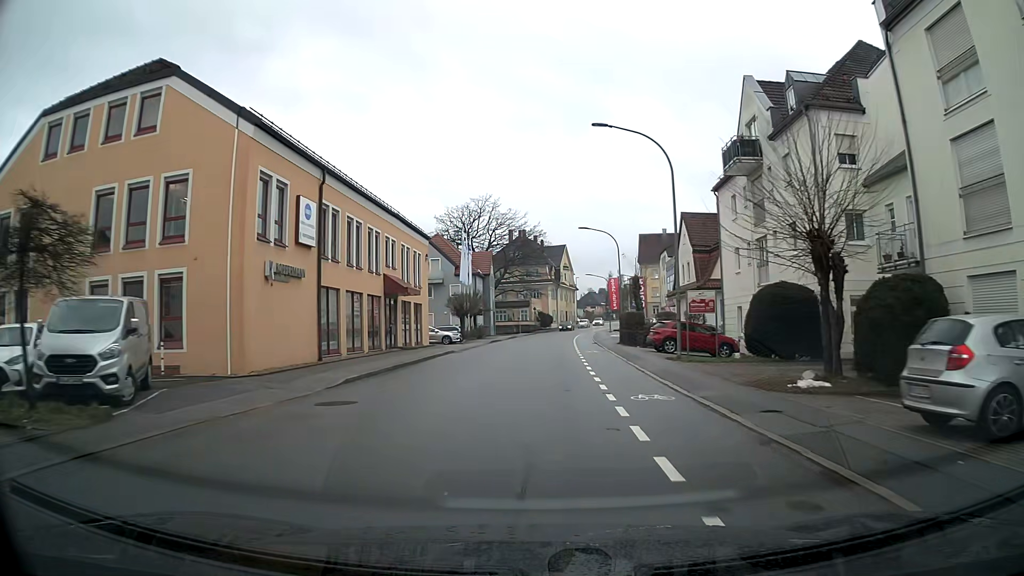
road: tertiary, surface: asphalt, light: Day
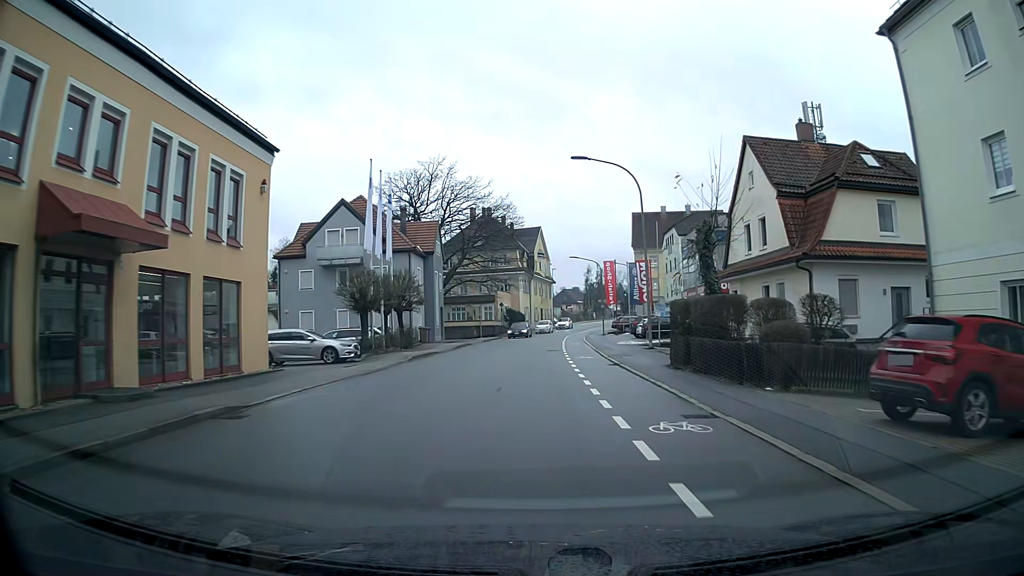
(+0.4, +23.4) m; +2°
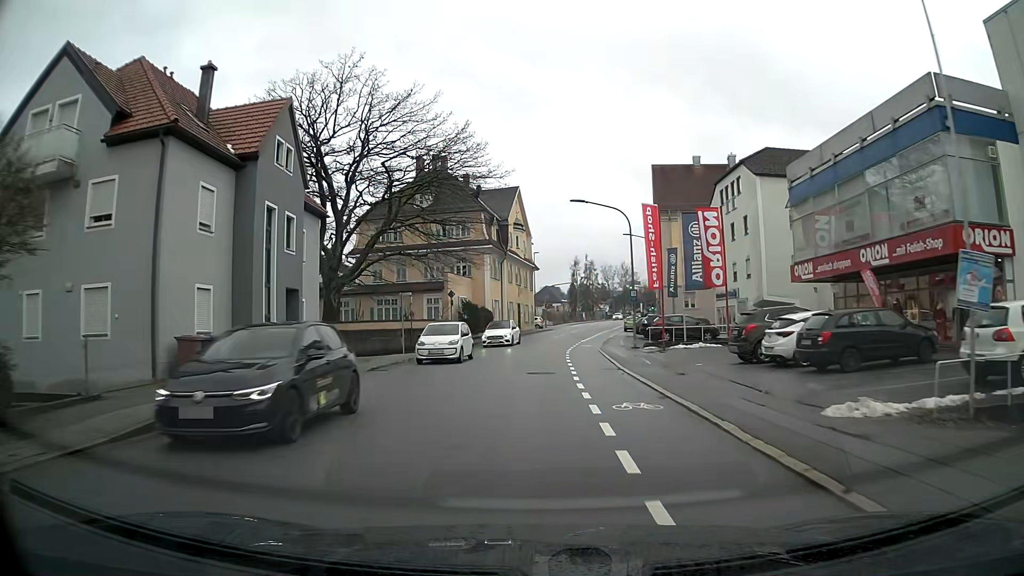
(+0.5, +30.9) m; +2°
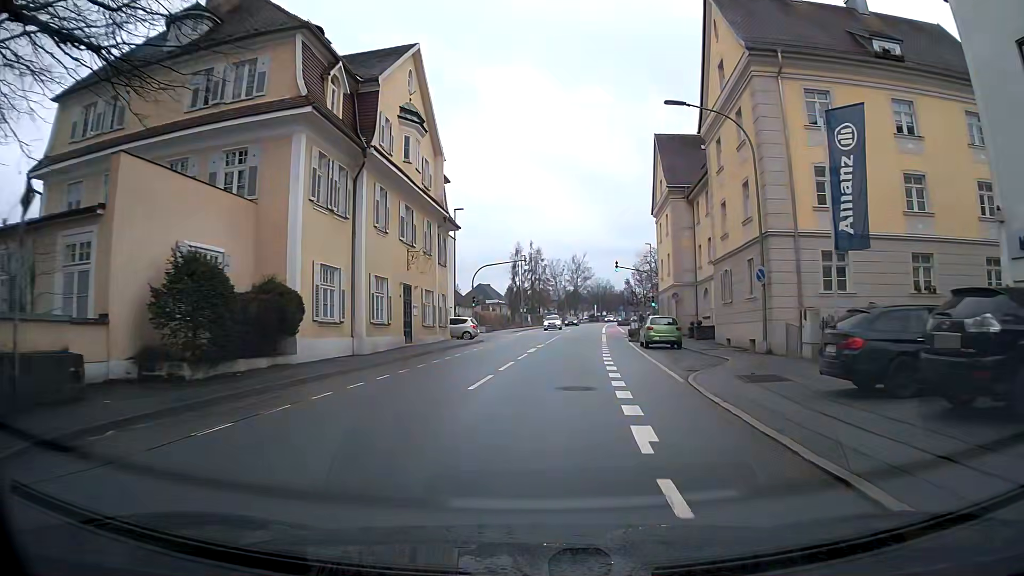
(+1.4, +38.1) m; +6°
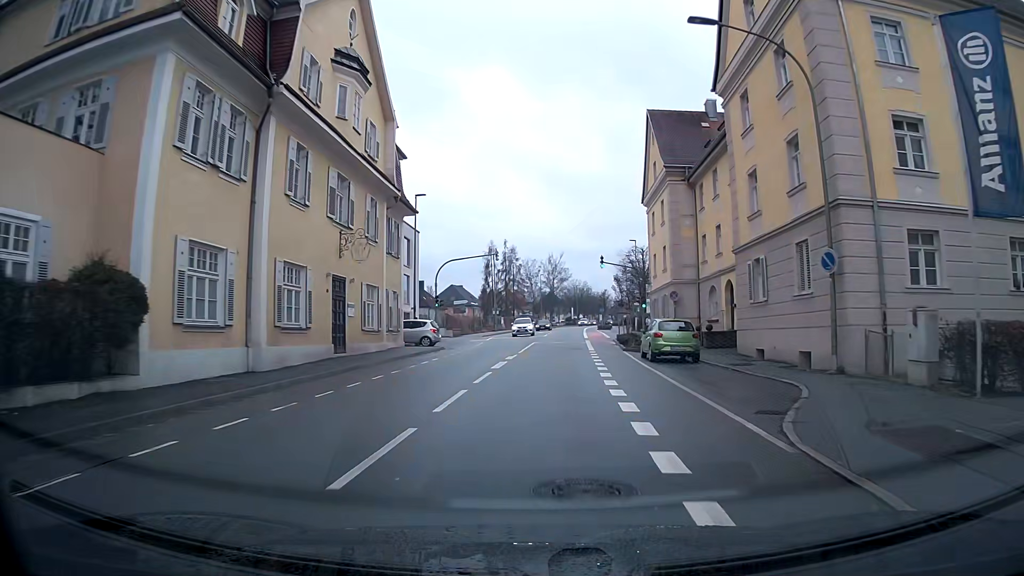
(+0.1, +7.4) m; +2°
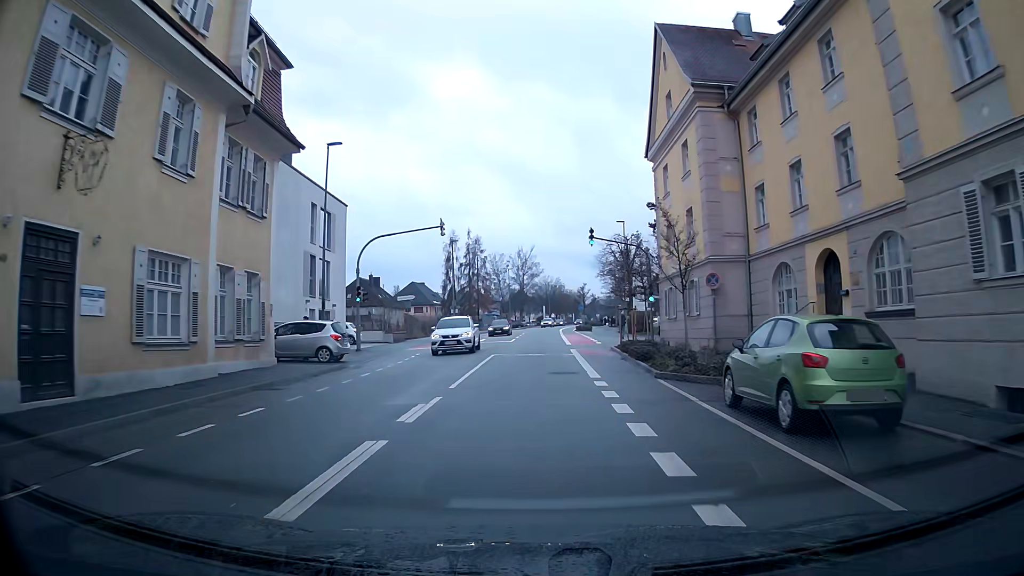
(+0.3, +14.4) m; +2°
(0, +10) (0, +20) (0, +30) (0, +40) (+1, +50) (+1, +60) (+1, +70) (+2, +80) (+2, +90) (+3, +100) m
